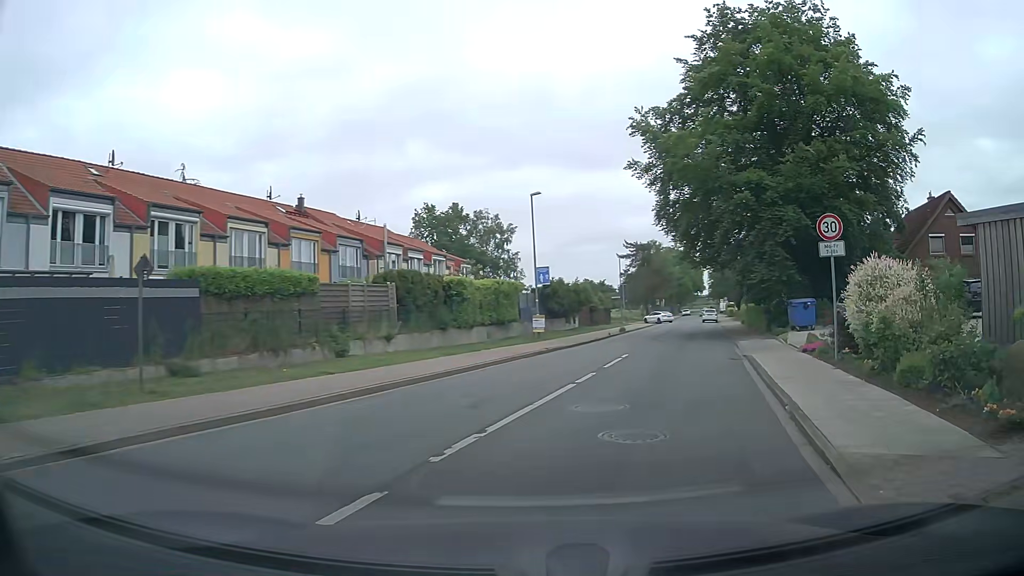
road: unclassified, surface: asphalt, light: Day
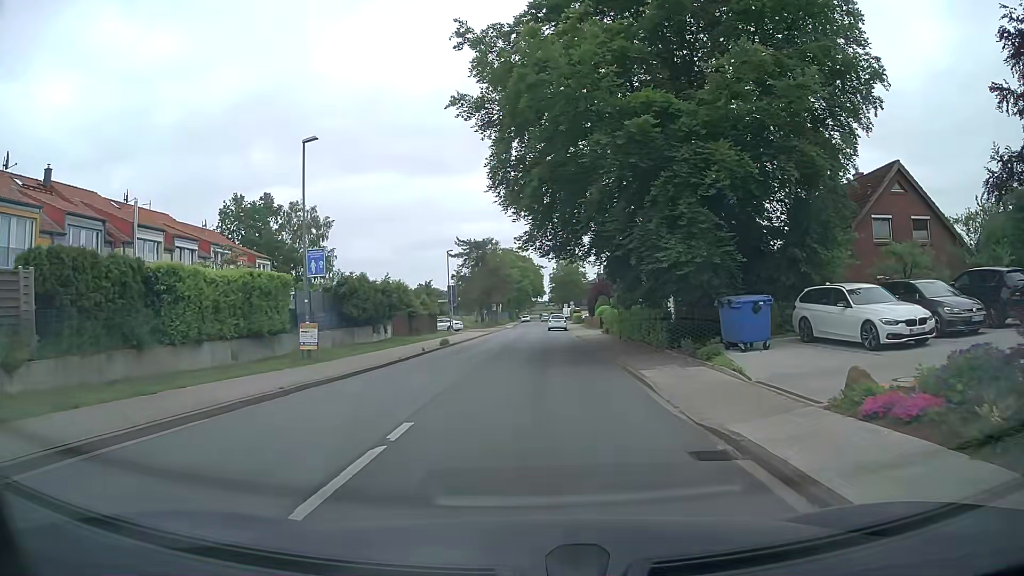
(+2.2, +12.3) m; +15°
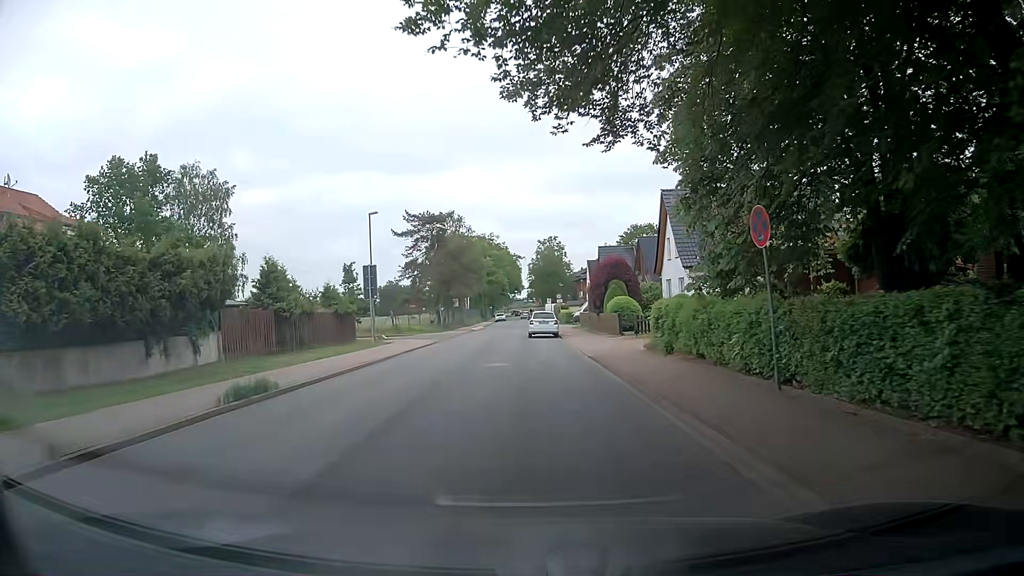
(+0.2, +23.3) m; +1°
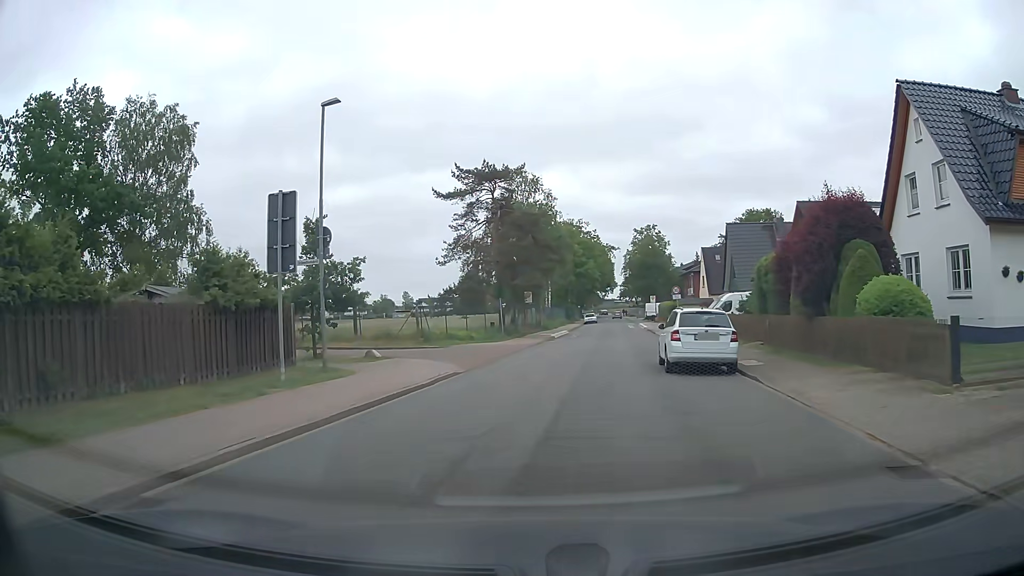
(-0.8, +21.7) m; -7°
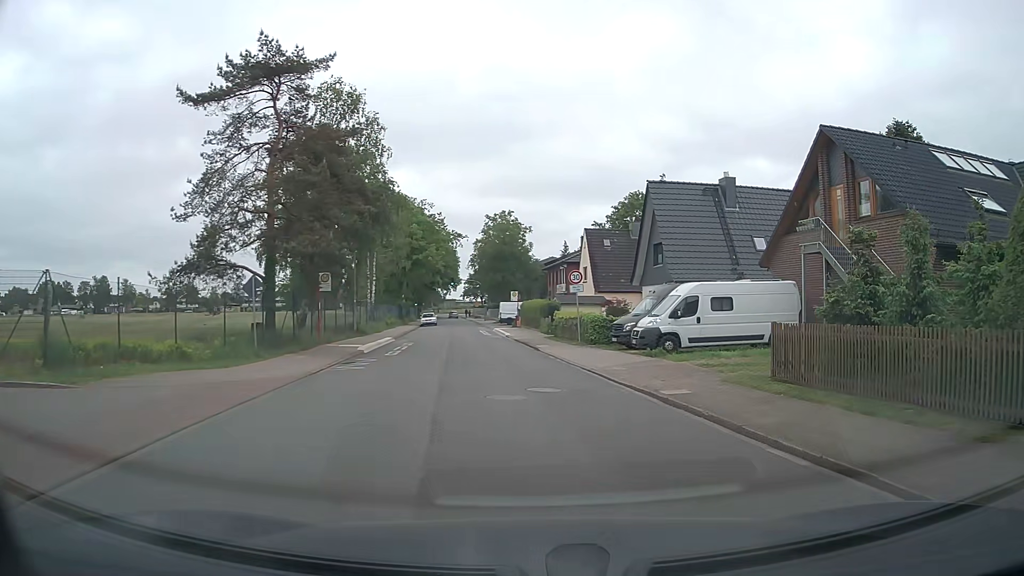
(+1.7, +20.6) m; +14°
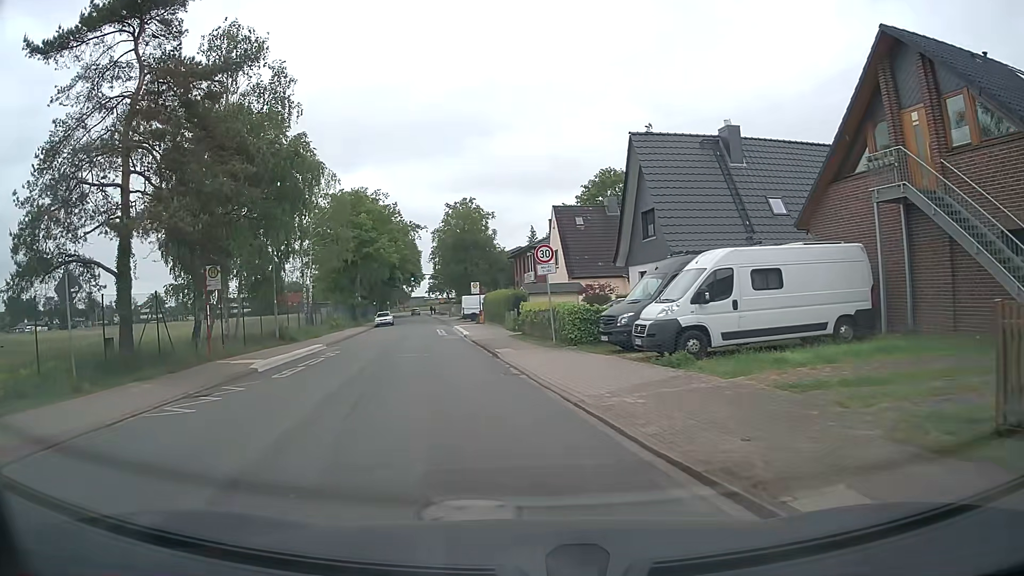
(+0.5, +7.9) m; +3°
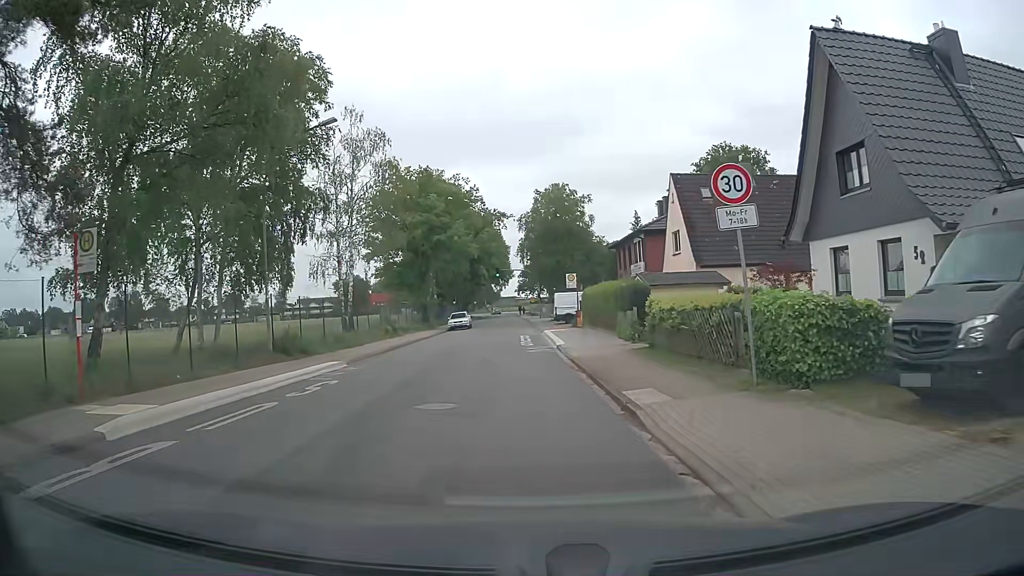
(-1.0, +11.7) m; -8°
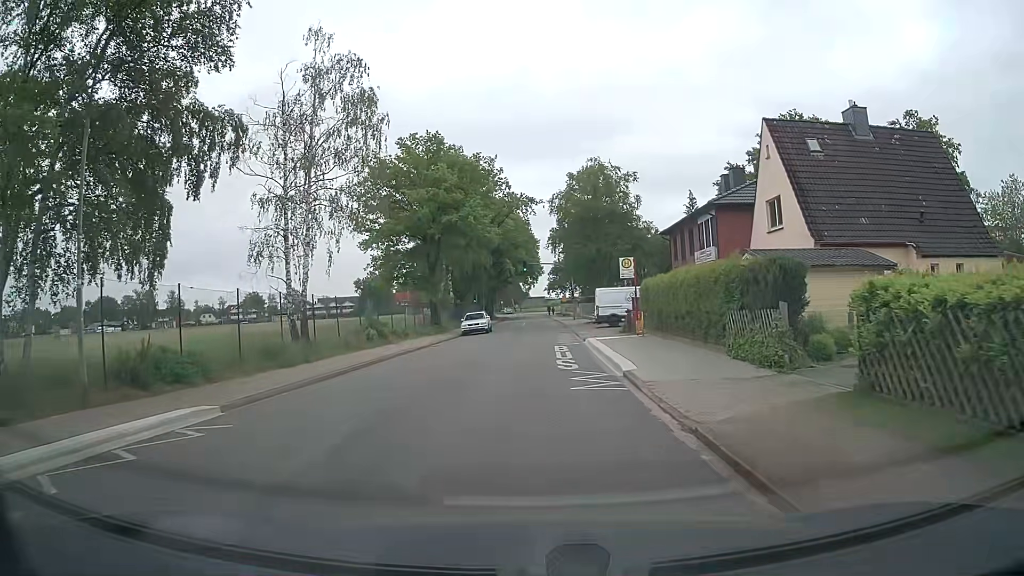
(-0.3, +11.4) m; -2°
(0, +10) (0, +20) (0, +30) (0, +40) (+1, +50) (+1, +60) (+1, +70) (+1, +80) (+1, +90) (+1, +100) m
